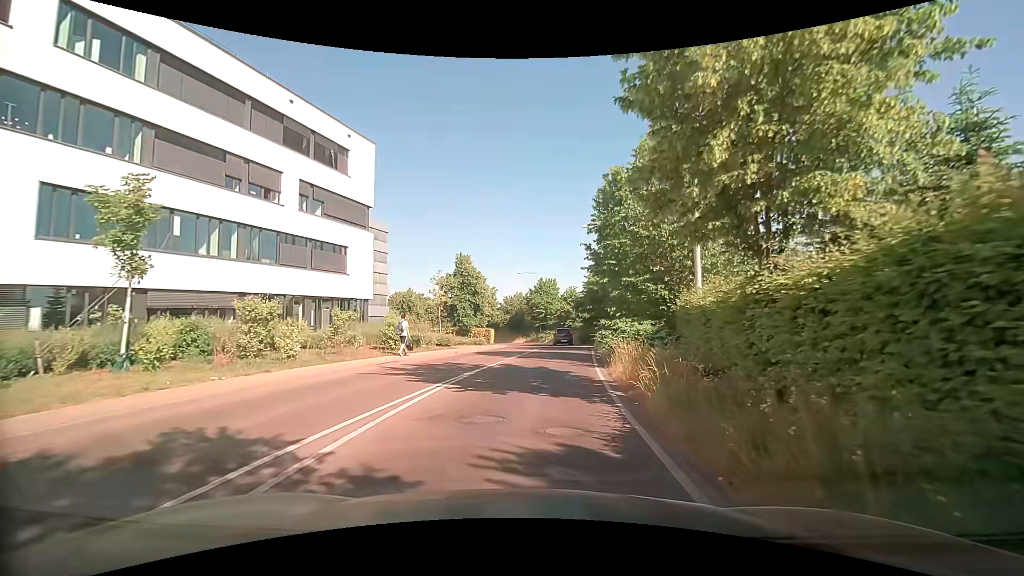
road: tertiary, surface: asphalt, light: Day
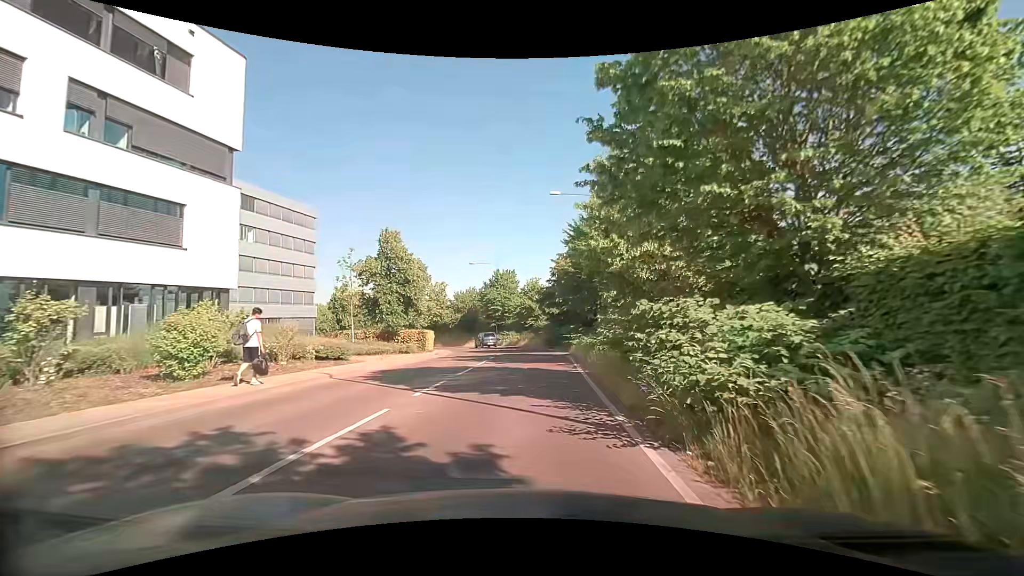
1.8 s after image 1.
(+0.2, +12.4) m; +4°
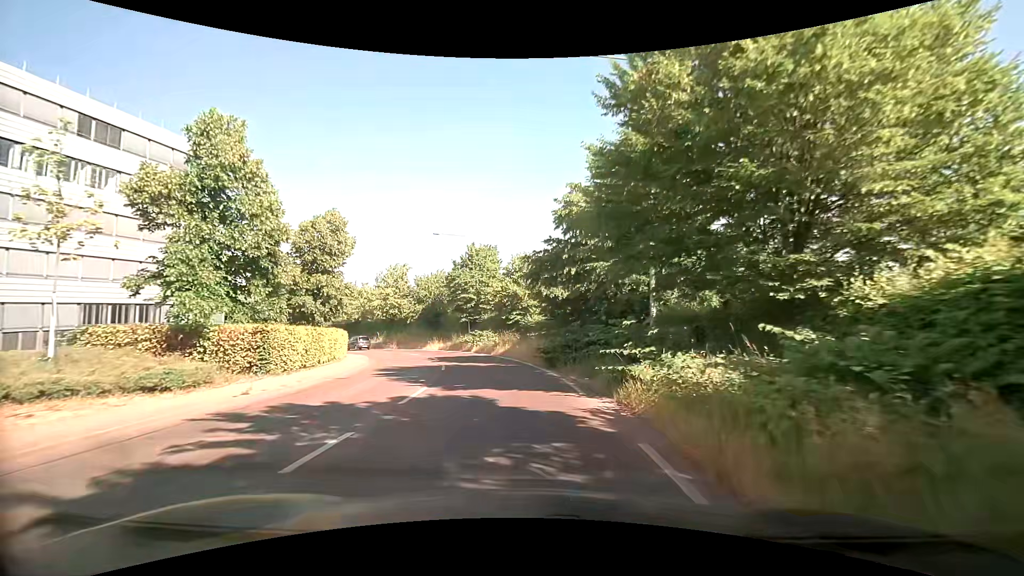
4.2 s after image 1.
(-0.1, +19.0) m; 0°
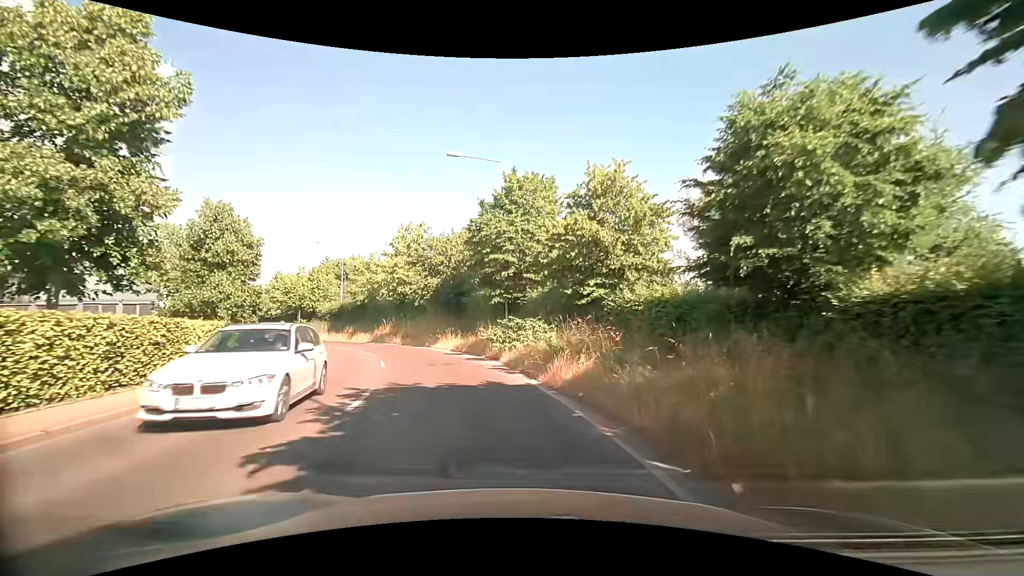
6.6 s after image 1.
(-0.9, +19.7) m; -7°
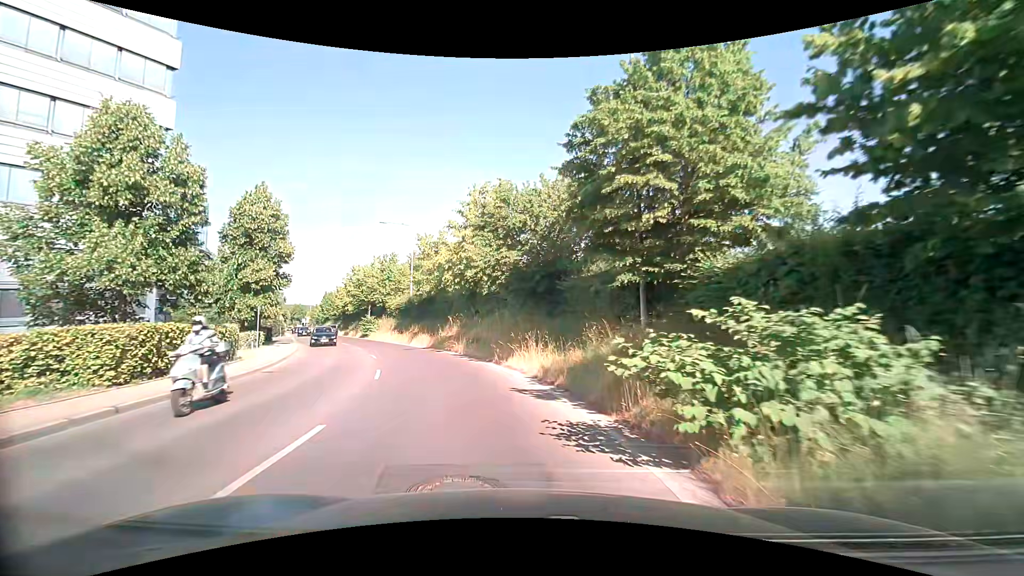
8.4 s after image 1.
(-1.1, +13.5) m; -11°
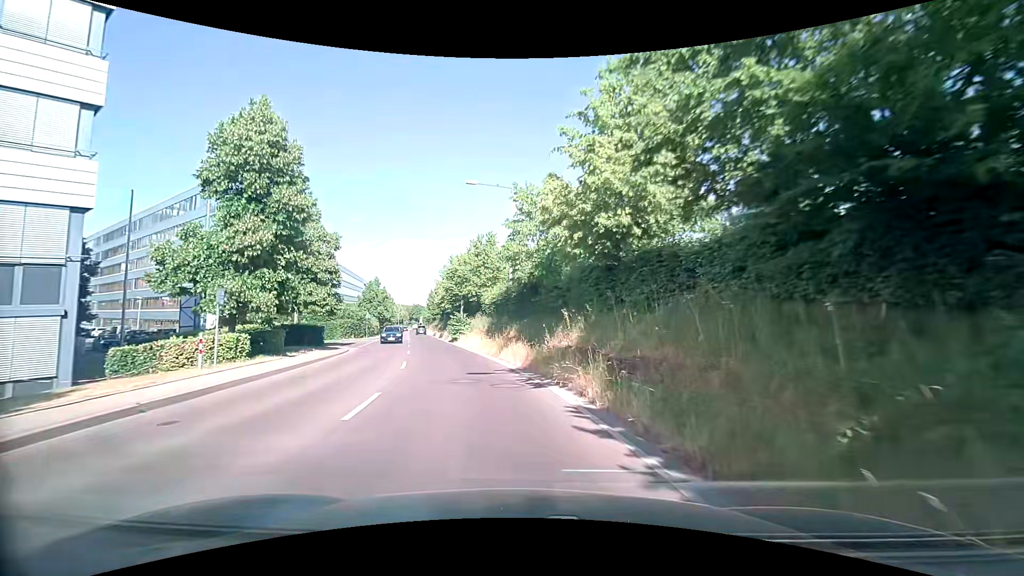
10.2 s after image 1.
(-1.7, +15.2) m; -13°
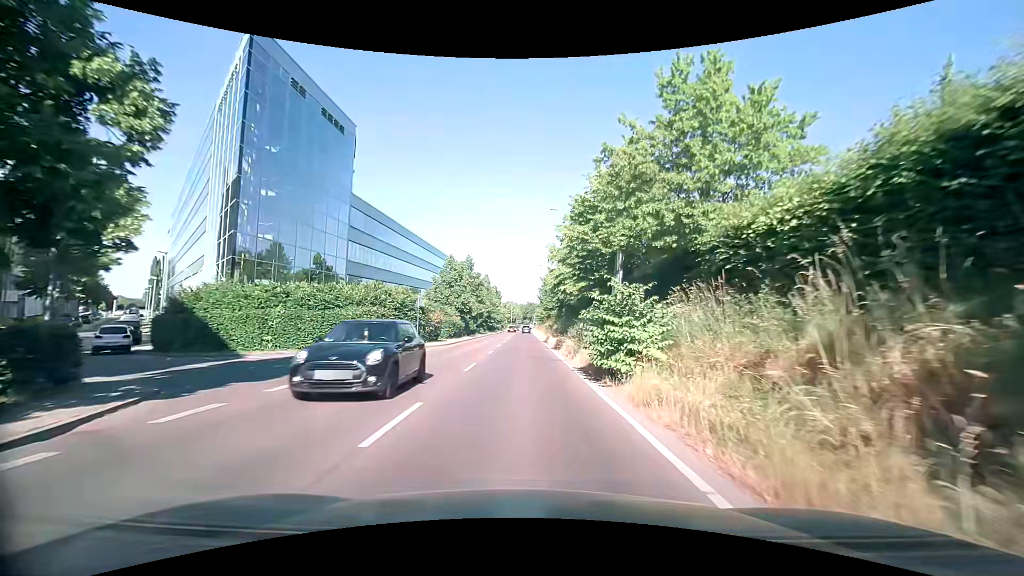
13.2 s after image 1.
(-4.7, +29.3) m; -13°
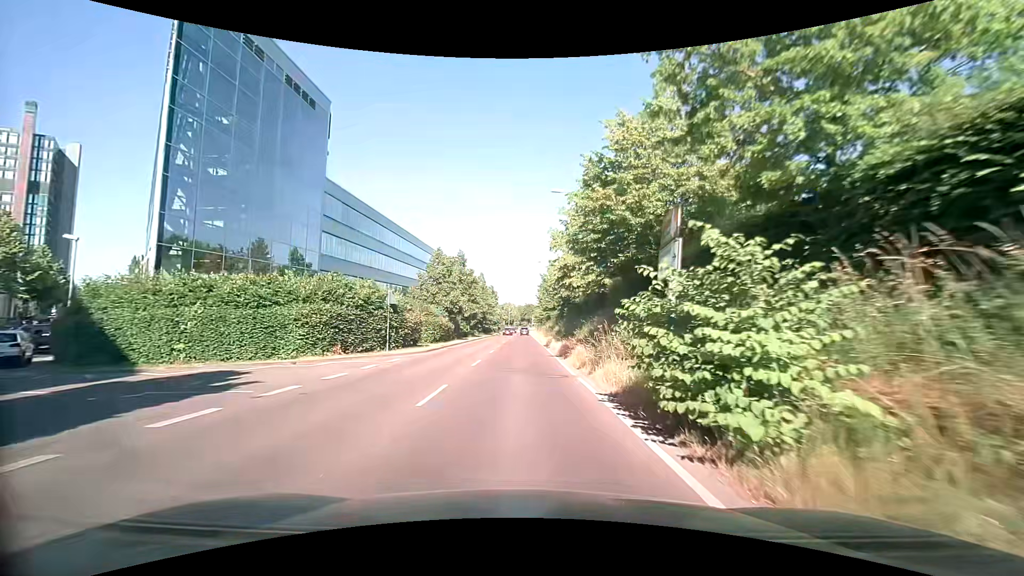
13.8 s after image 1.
(-0.1, +6.1) m; -1°
(0, +10) (0, +20) (0, +30) (+1, +40) (+1, +50) (+1, +60) (+1, +70) (+1, +80) (+1, +90) (+1, +100) m
